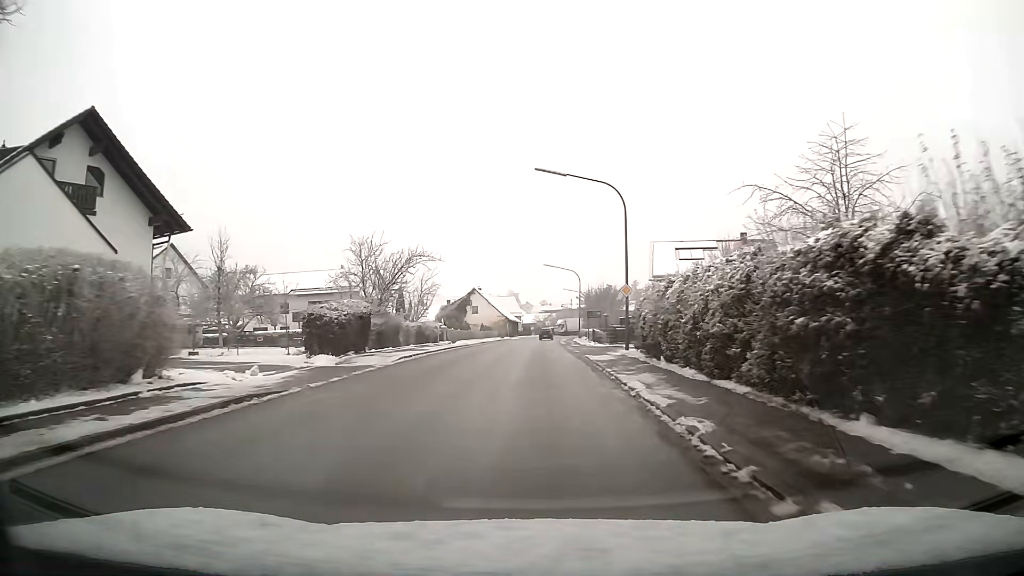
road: tertiary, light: Day
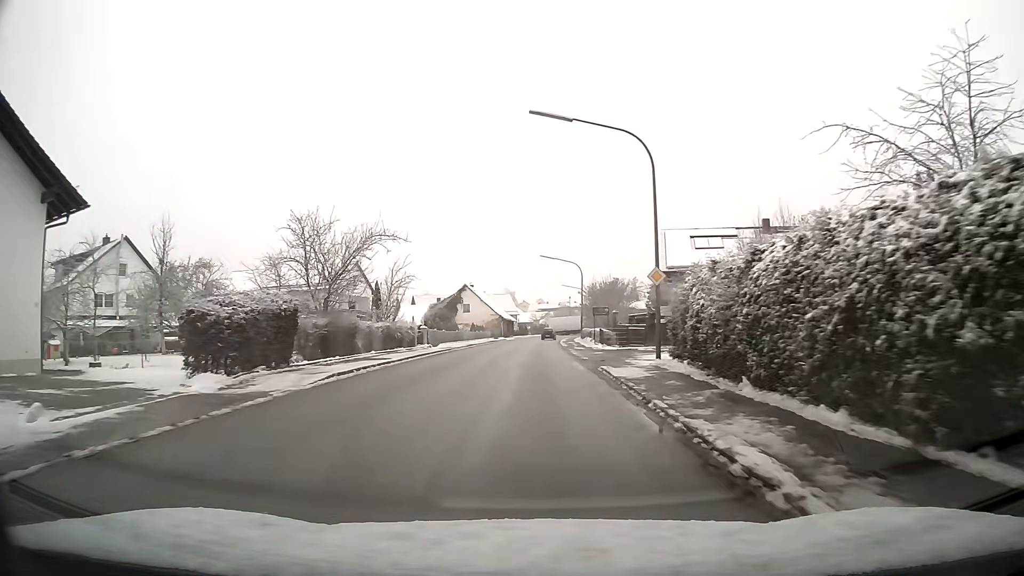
(0.0, +7.7) m; 0°
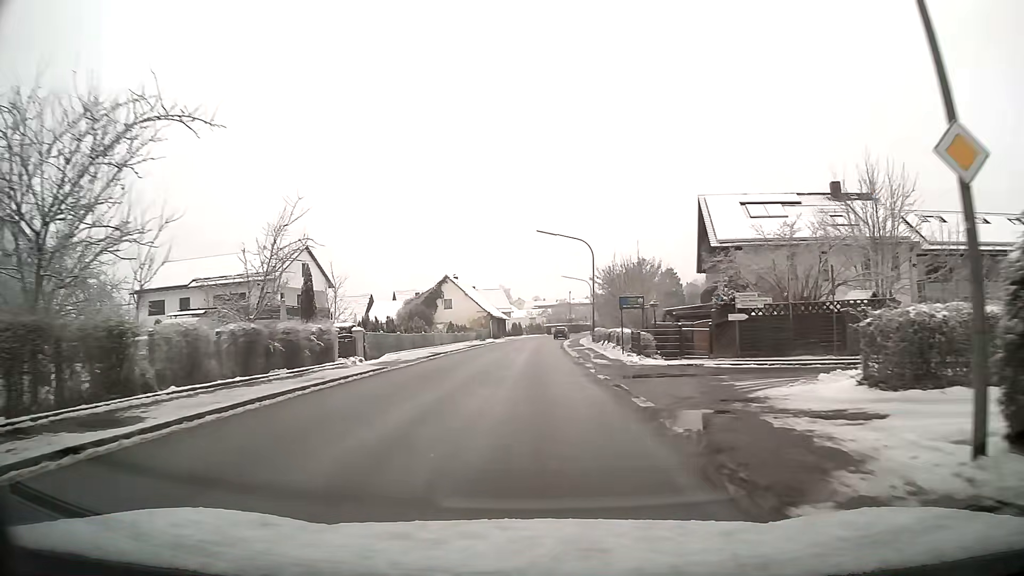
(0.0, +15.3) m; 0°
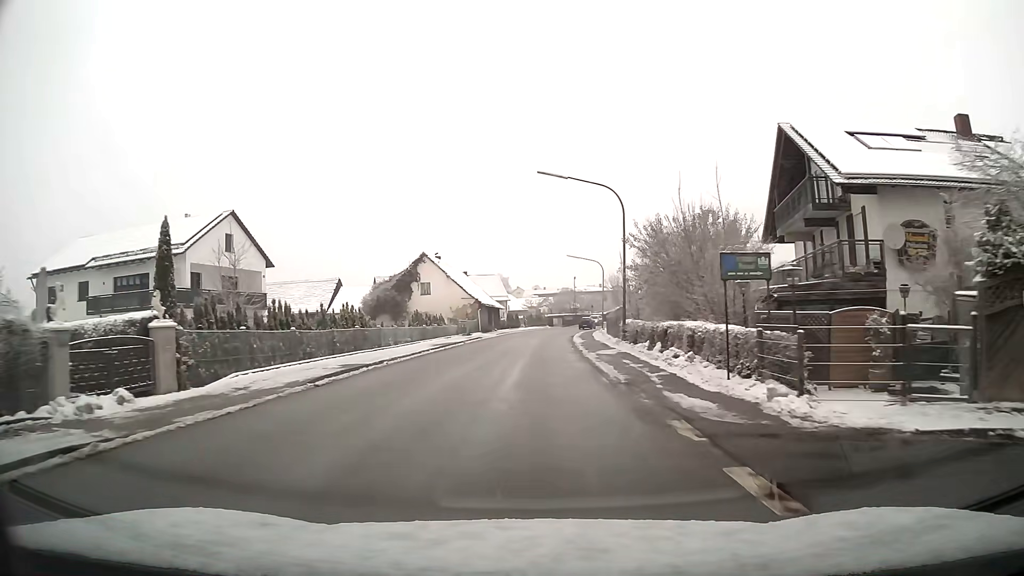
(0.0, +15.2) m; 0°
(0, +10) (0, +20) (0, +30) (+1, +40) (+2, +50) (+3, +60) (+4, +70) (+6, +80) (+9, +89) (+12, +99) m
